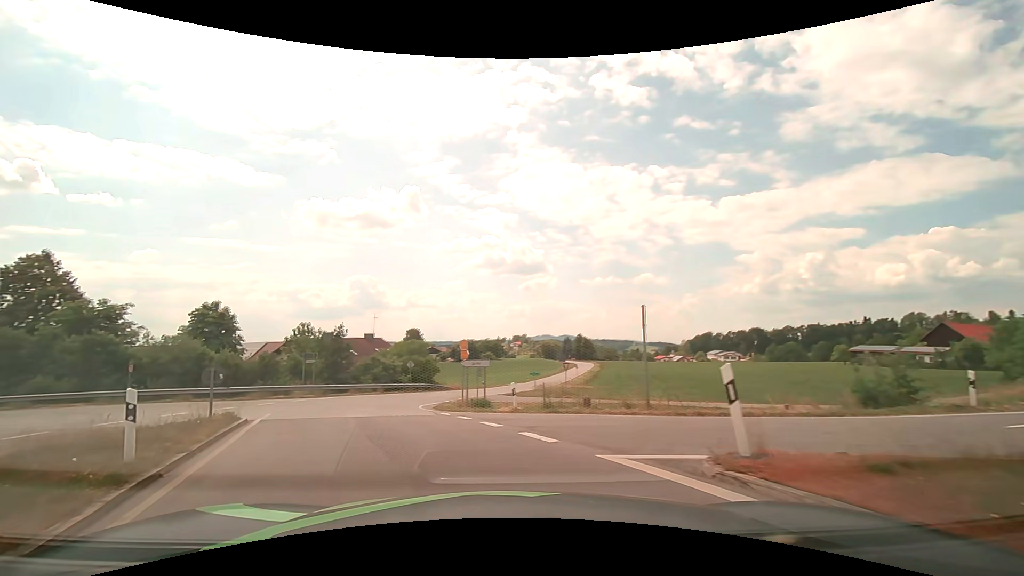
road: secondary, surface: asphalt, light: Day
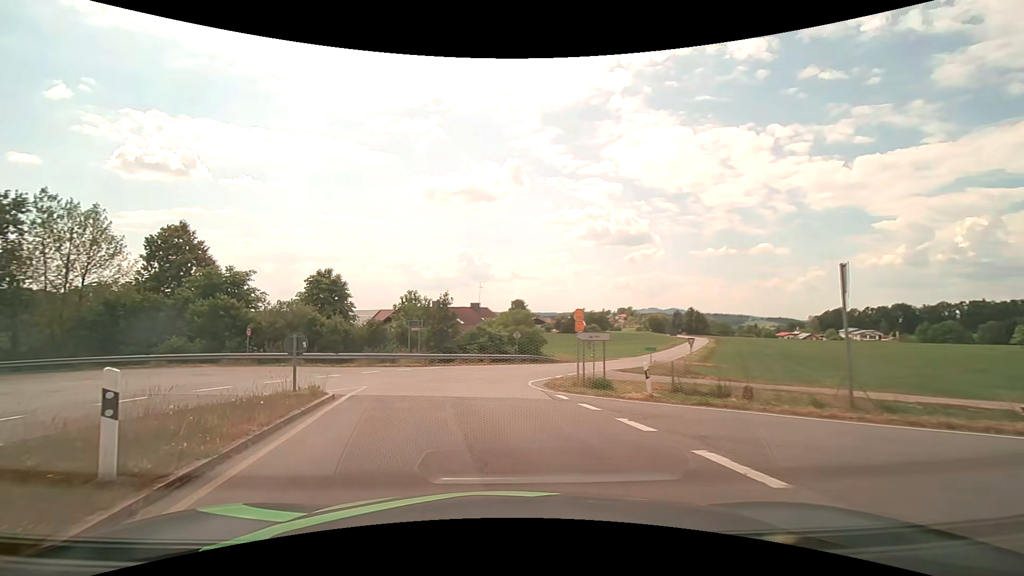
(-0.4, +3.6) m; -11°
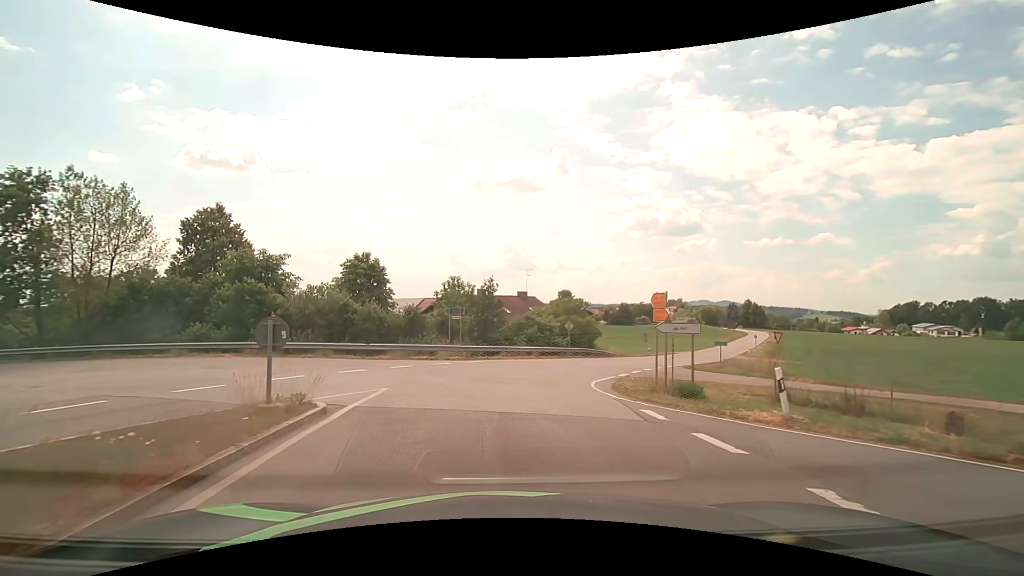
(-0.3, +4.4) m; -6°
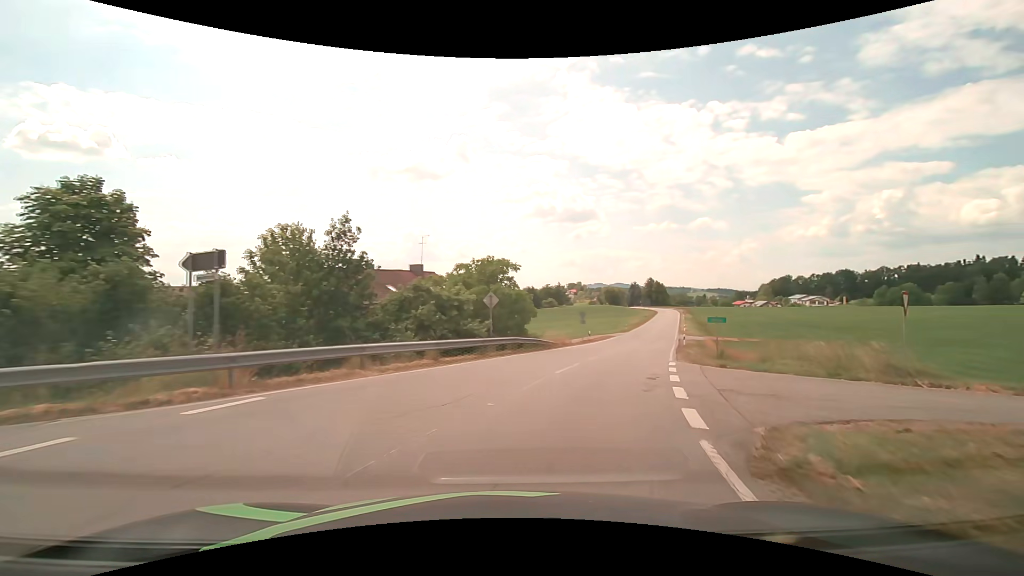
(+0.7, +18.1) m; +10°
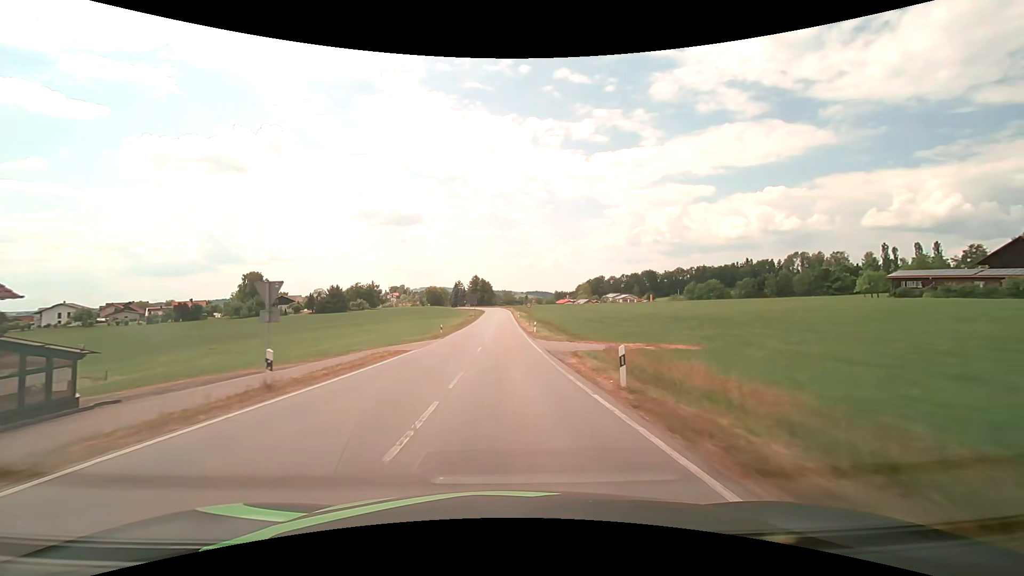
(+8.1, +32.4) m; +20°
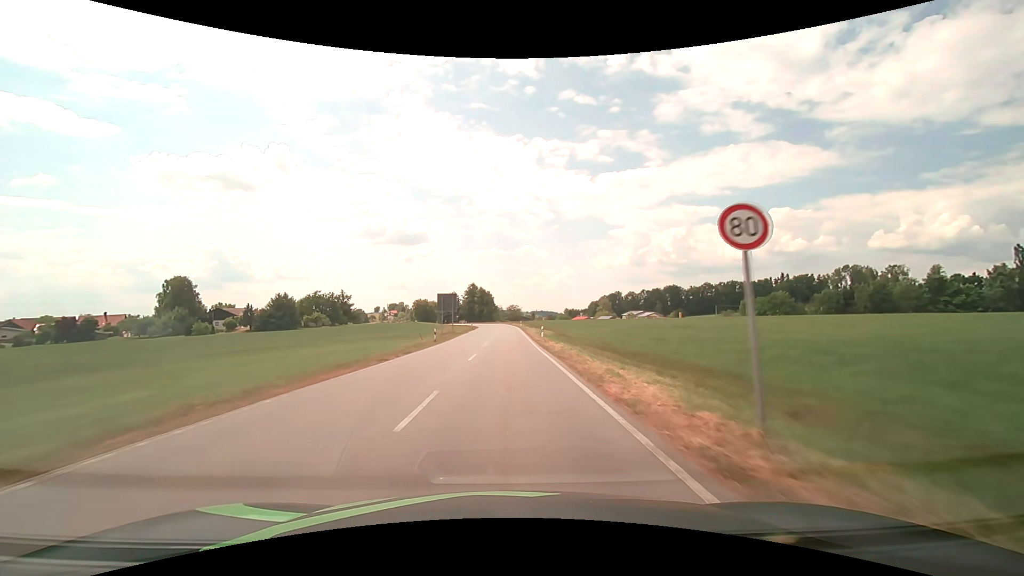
(-0.4, +53.0) m; -1°
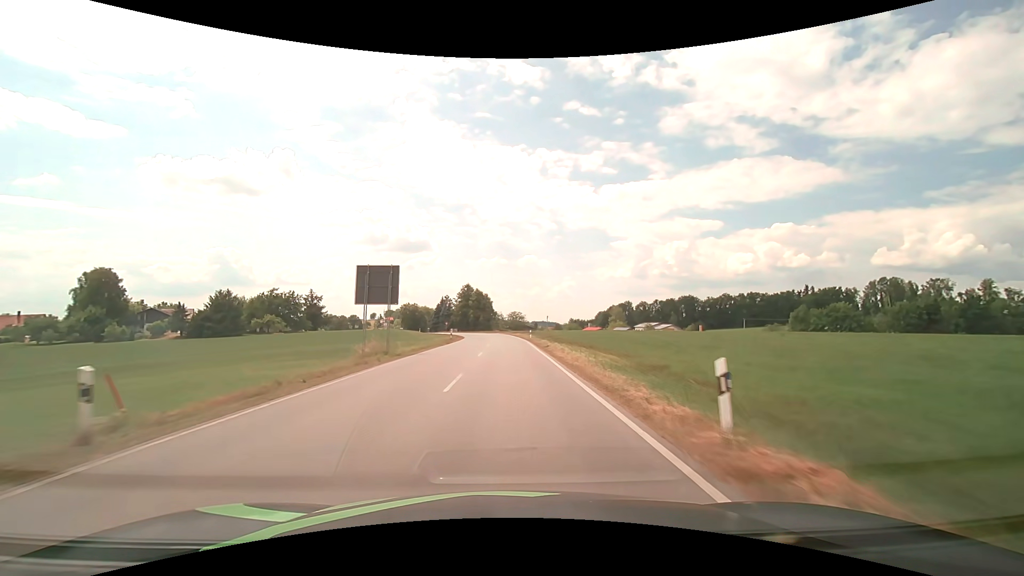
(-0.1, +32.3) m; 0°
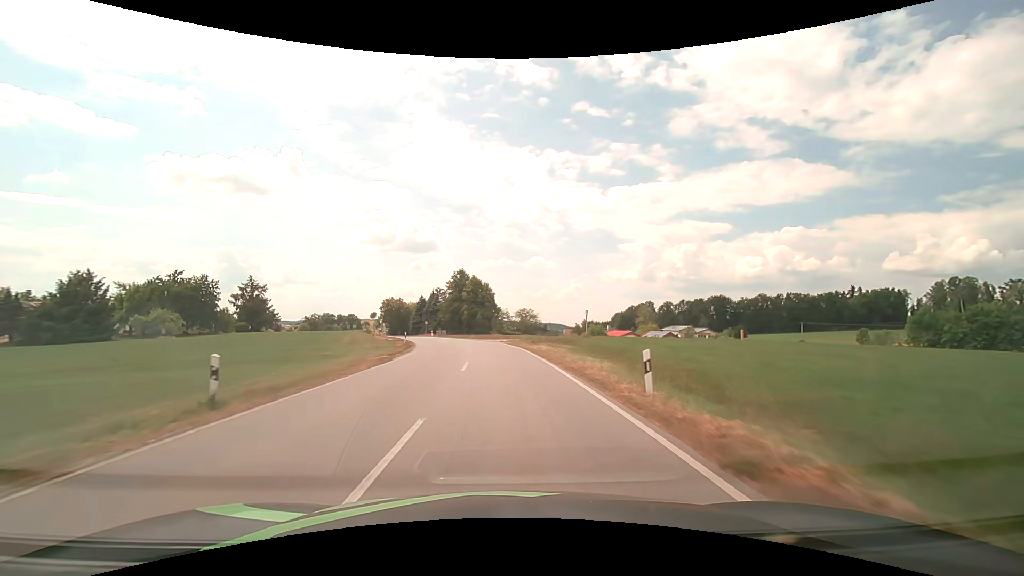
(-0.1, +42.7) m; -1°
(0, +10) (0, +20) (-1, +30) (-2, +40) (-4, +50) (-7, +59) (-9, +69) (-13, +78) (-16, +88) (-19, +97) m
